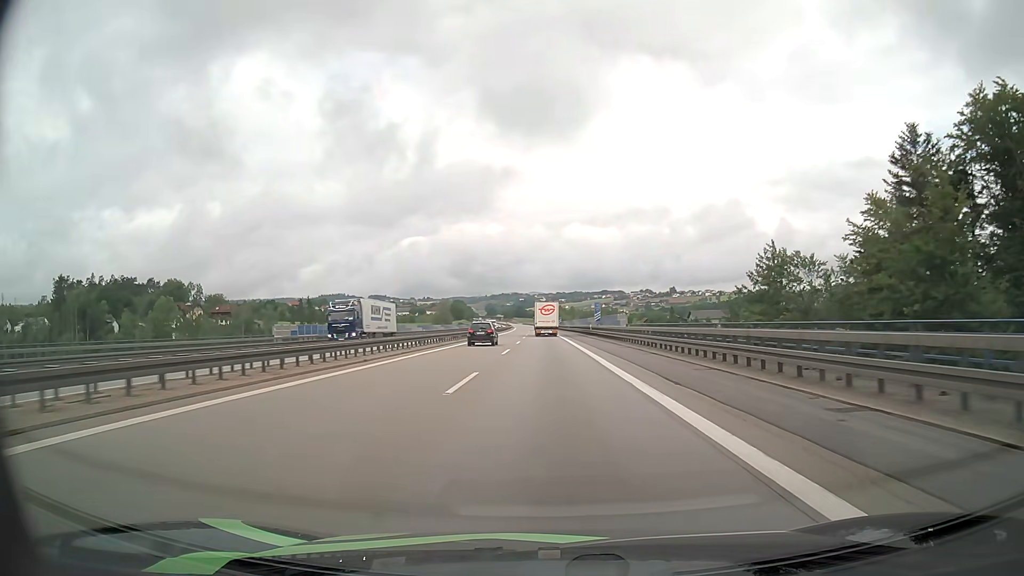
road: motorway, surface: asphalt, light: Day
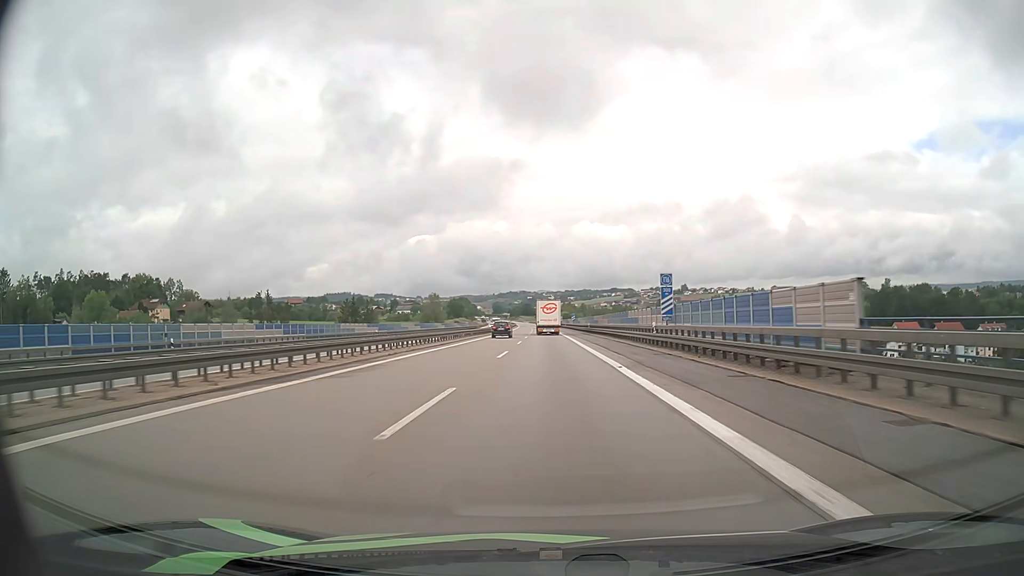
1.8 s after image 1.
(-0.3, +41.0) m; -1°
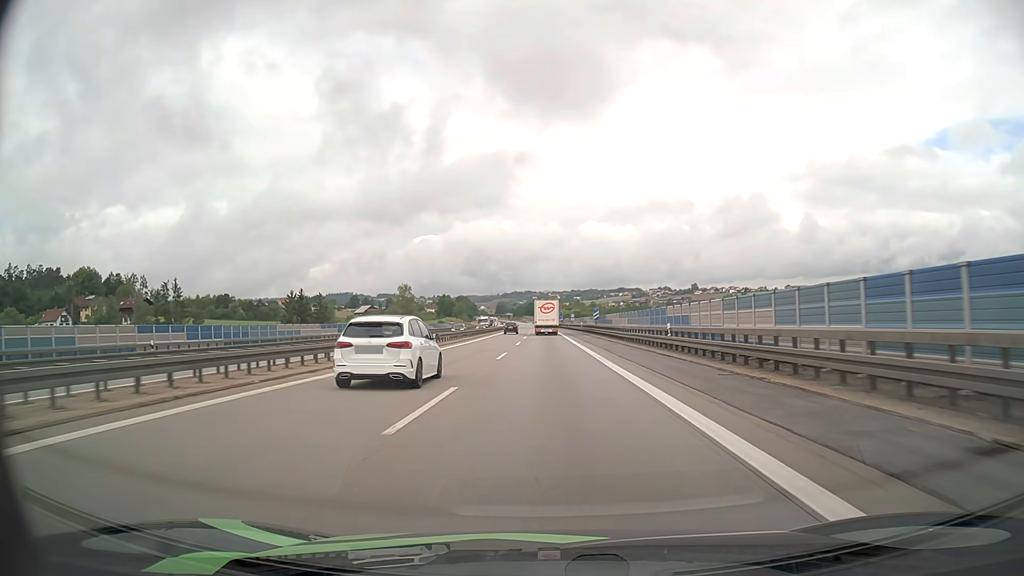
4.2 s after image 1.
(-0.1, +53.7) m; 0°
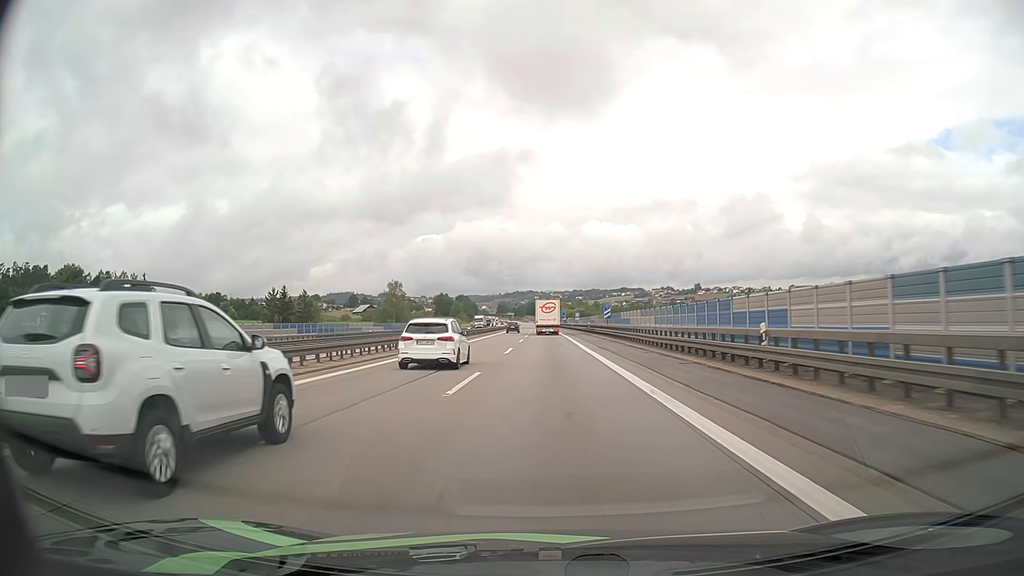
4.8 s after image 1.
(0.0, +13.3) m; 0°
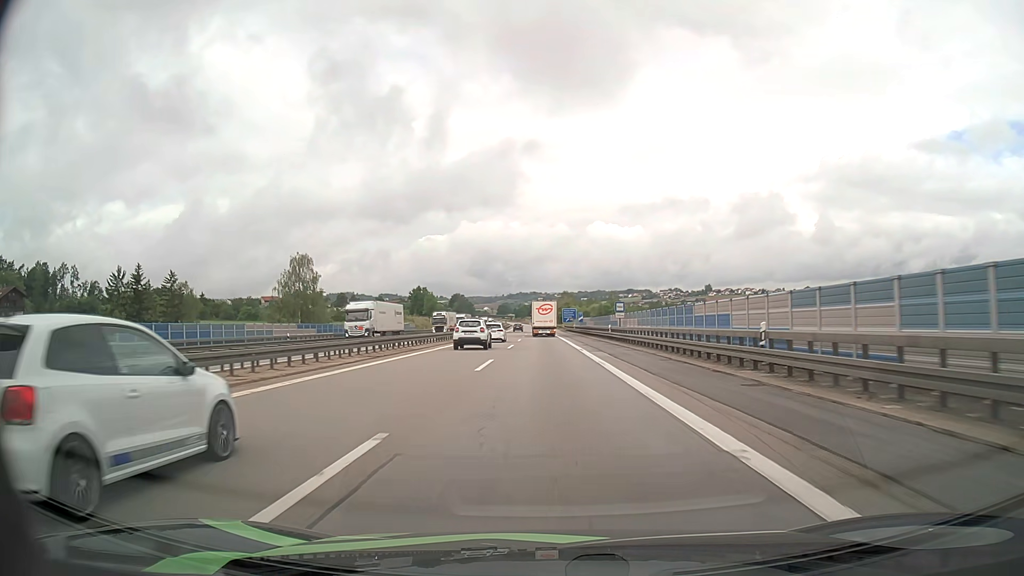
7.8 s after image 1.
(-0.4, +65.3) m; 0°
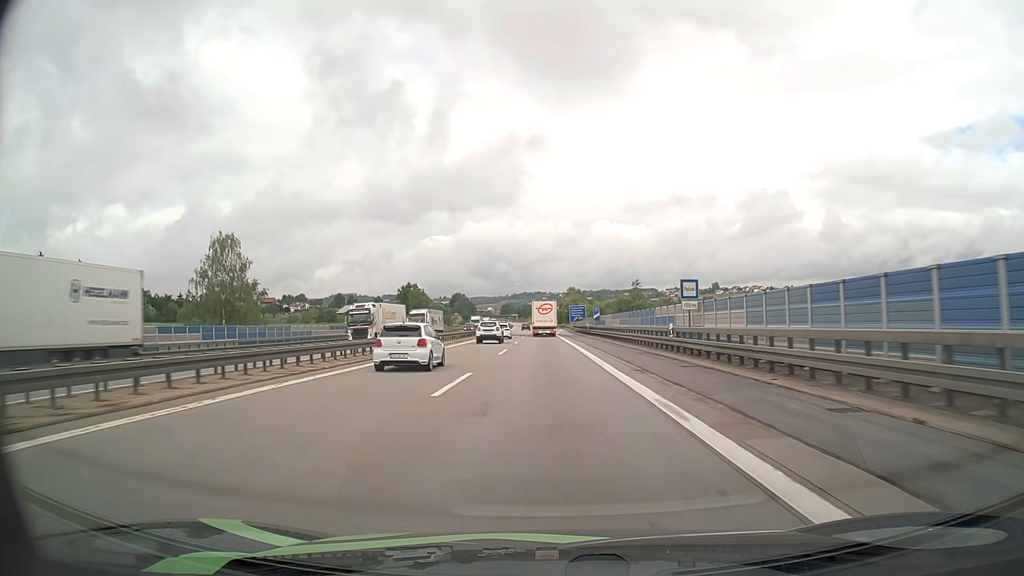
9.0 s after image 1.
(0.0, +25.7) m; 0°
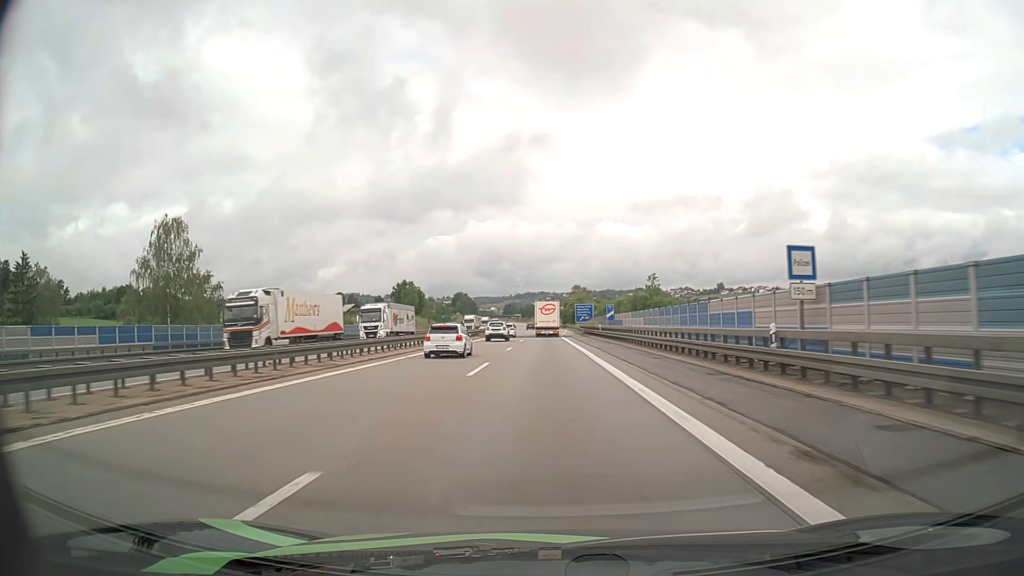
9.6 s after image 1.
(0.0, +12.7) m; 0°
